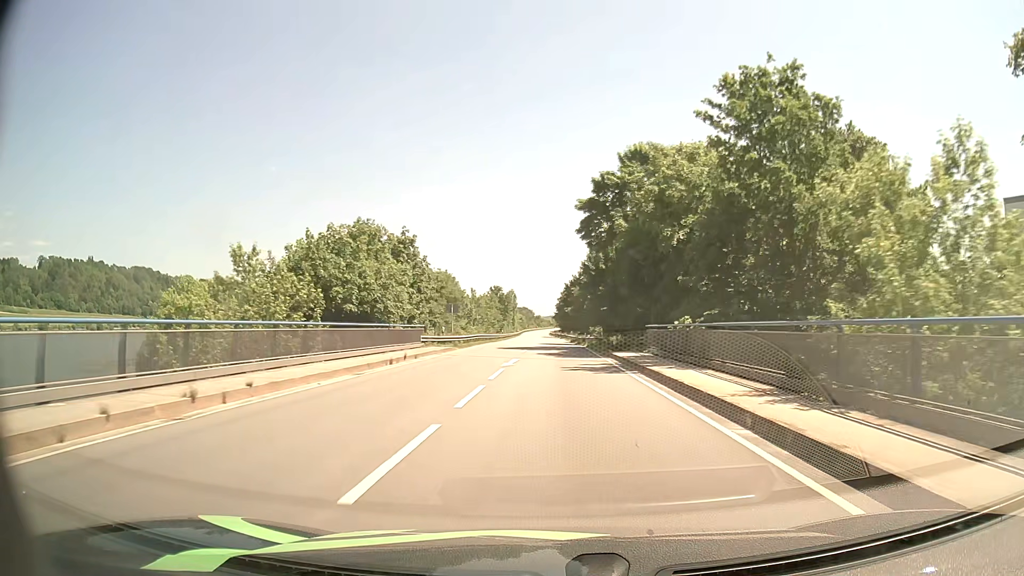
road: primary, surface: asphalt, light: Day
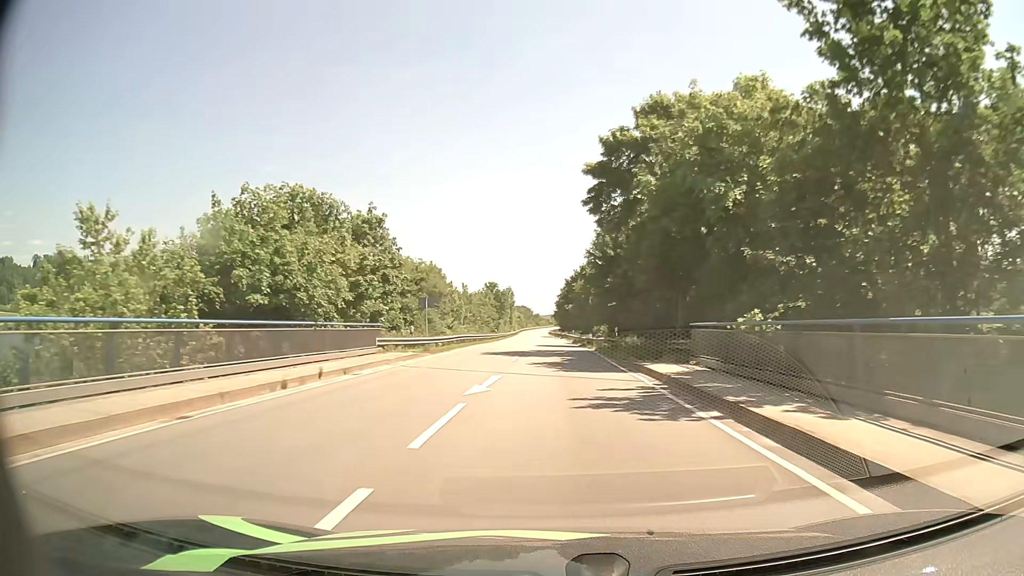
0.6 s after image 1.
(0.0, +9.7) m; 0°
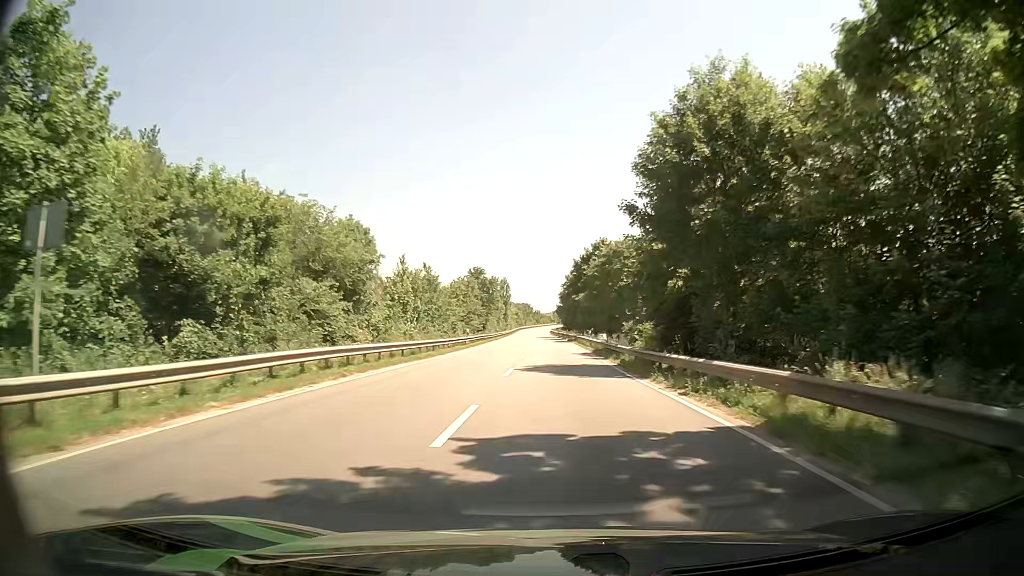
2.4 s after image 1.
(-0.1, +30.6) m; 0°
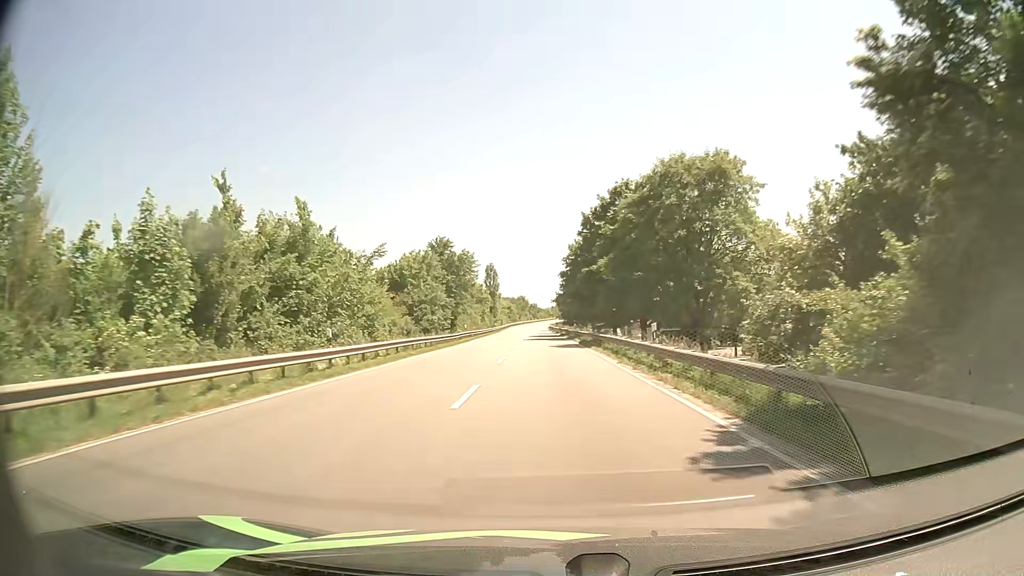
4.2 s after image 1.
(+0.3, +32.9) m; 0°
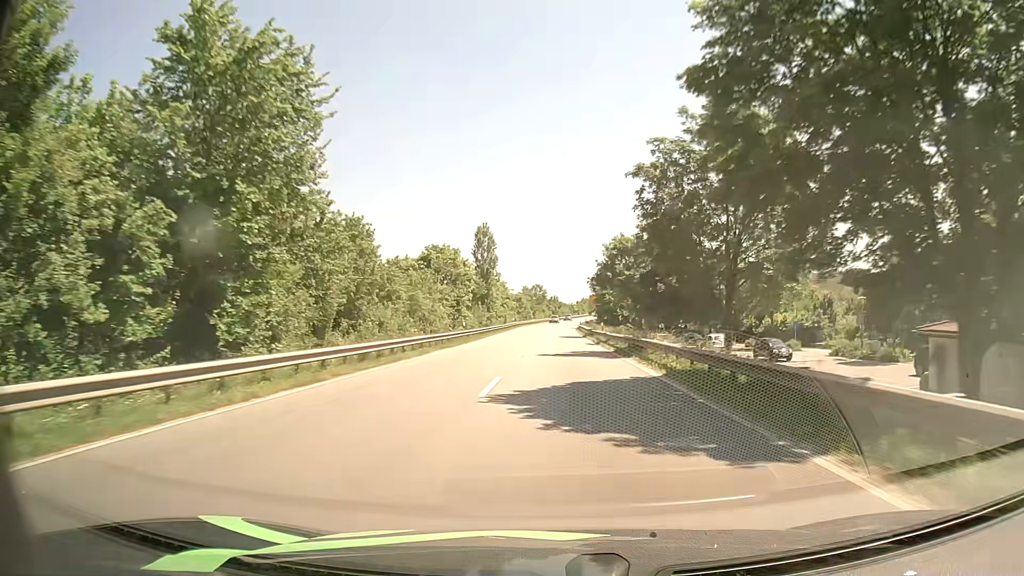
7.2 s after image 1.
(-0.9, +58.7) m; -1°
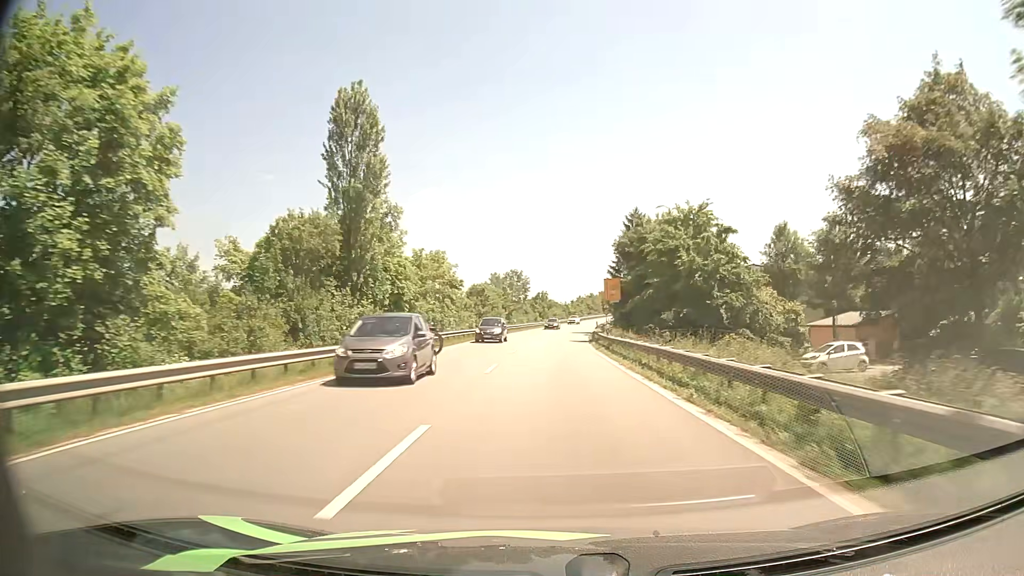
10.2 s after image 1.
(+0.4, +57.9) m; +1°
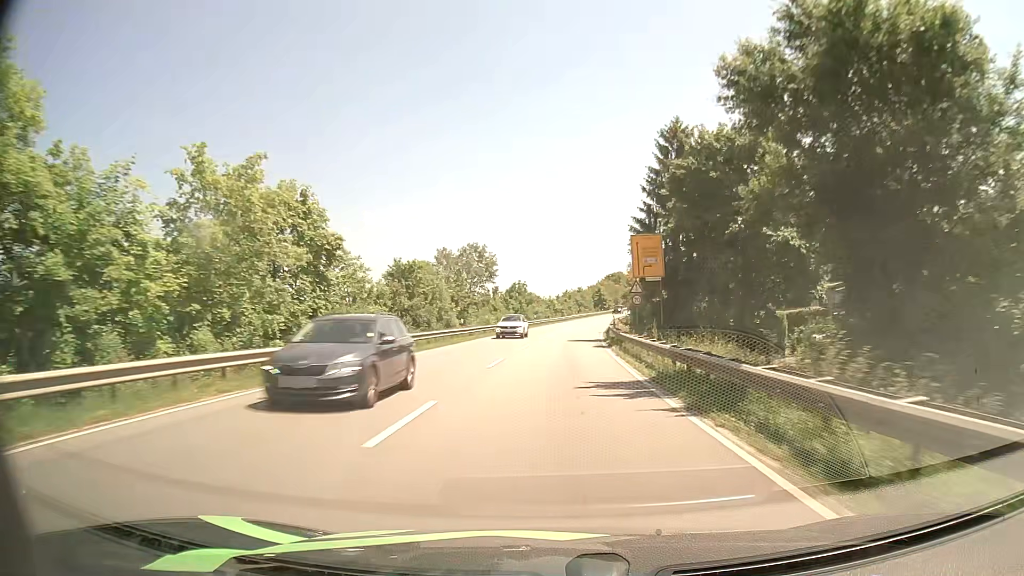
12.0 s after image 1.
(+0.3, +35.1) m; +1°
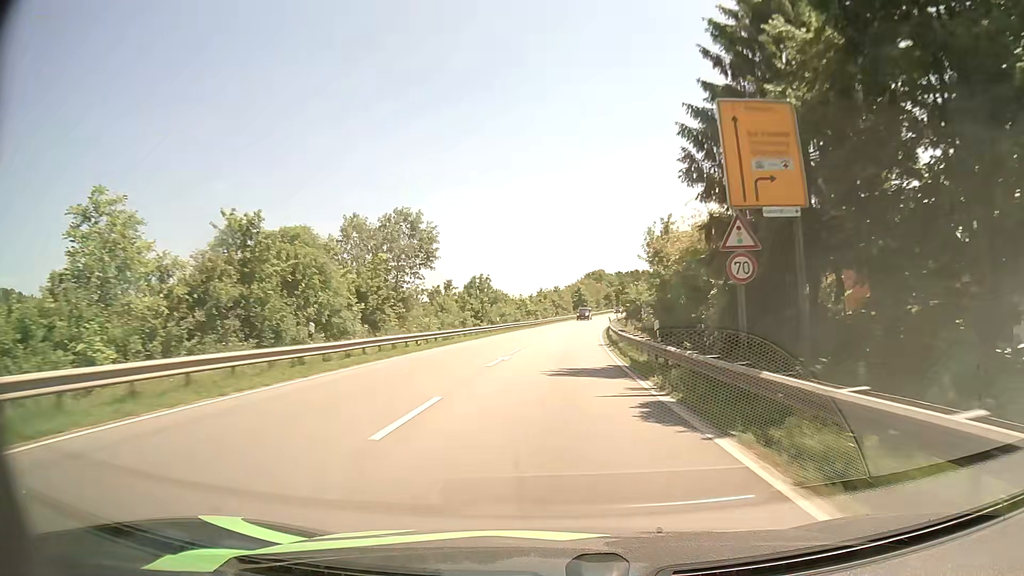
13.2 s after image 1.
(+0.4, +23.3) m; +2°
(0, +10) (0, +20) (+1, +30) (+1, +40) (+2, +50) (+3, +60) (+4, +70) (+5, +80) (+6, +90) (+8, +100) m
